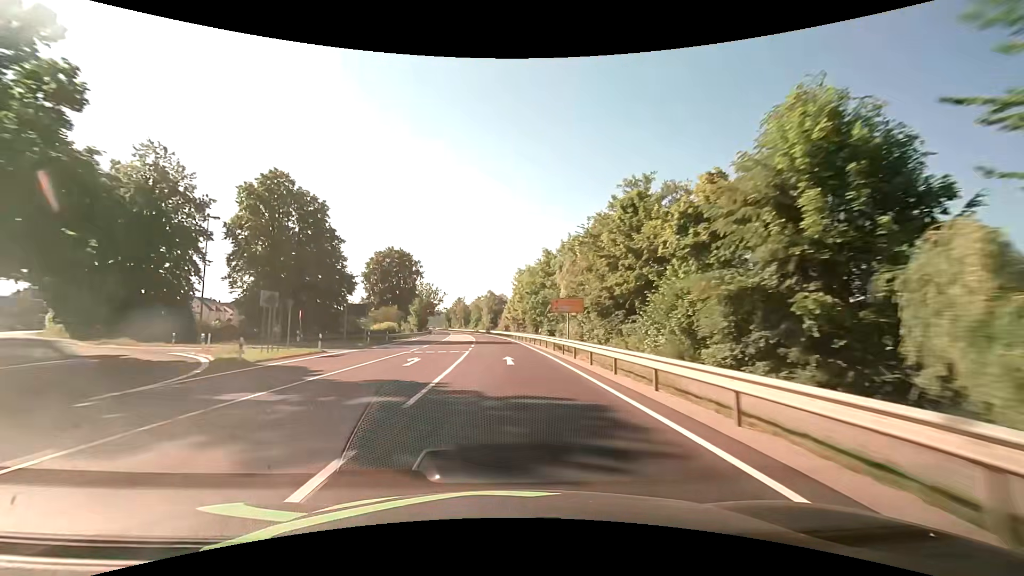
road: primary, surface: asphalt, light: Day
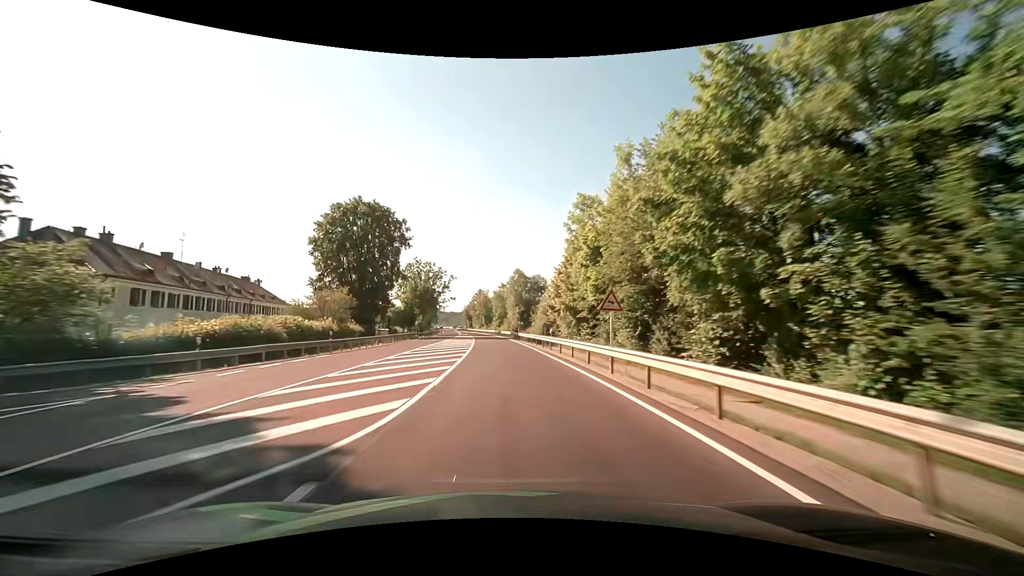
(-1.4, +47.4) m; -3°
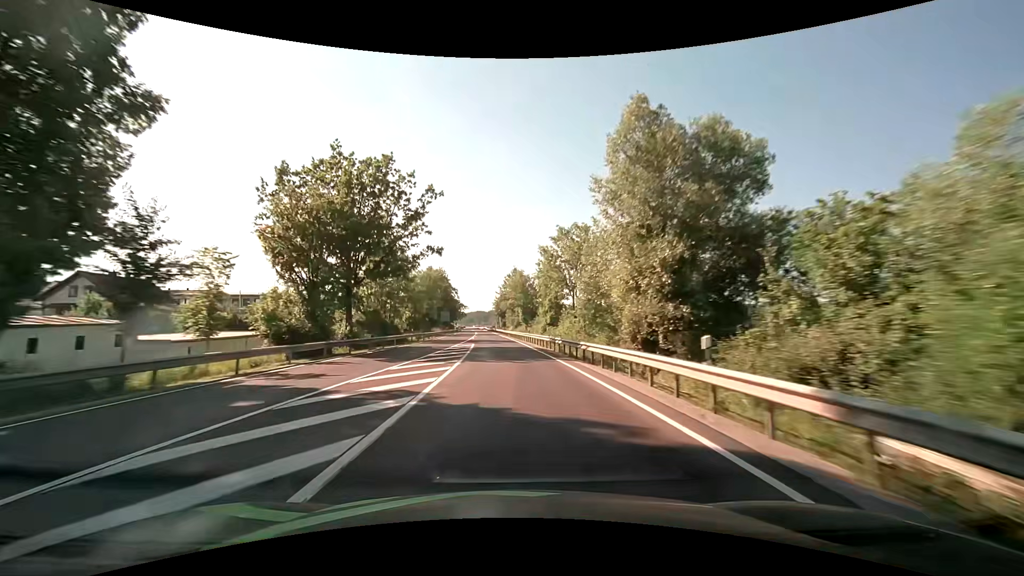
(-2.7, +63.1) m; -5°
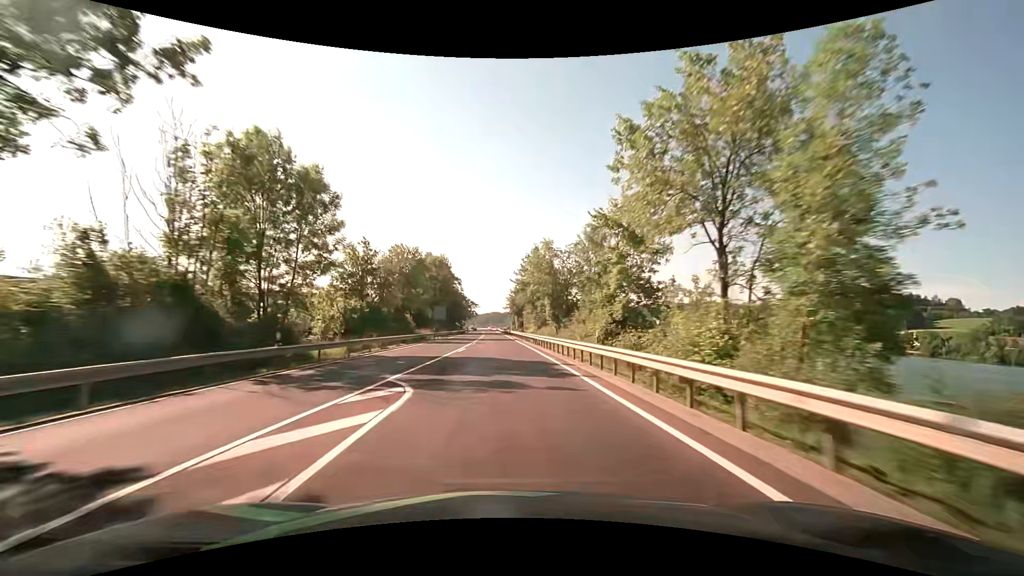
(-0.6, +31.6) m; -2°
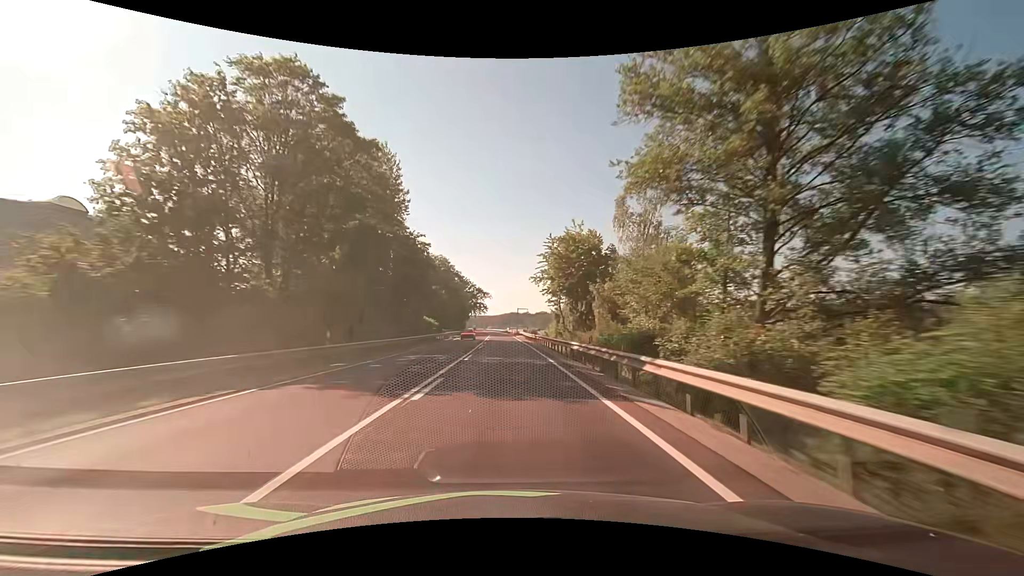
(-1.6, +79.0) m; -2°
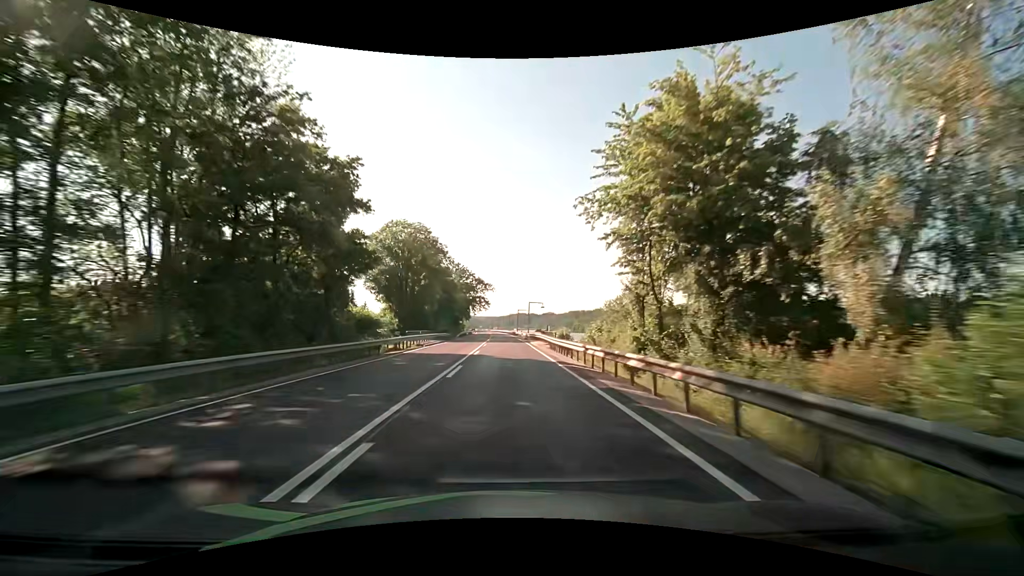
(0.0, +31.6) m; 0°
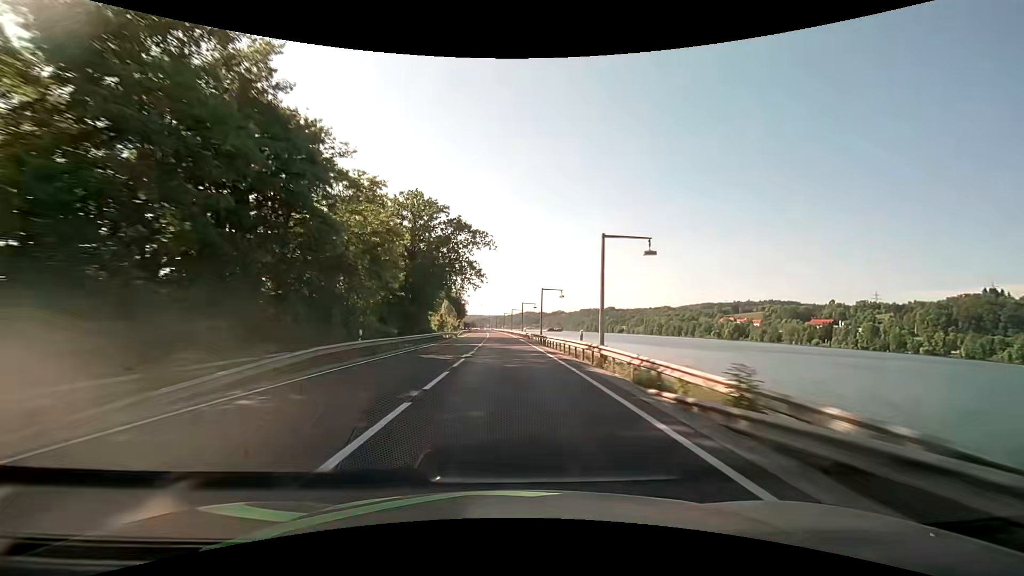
(-0.5, +63.2) m; -1°
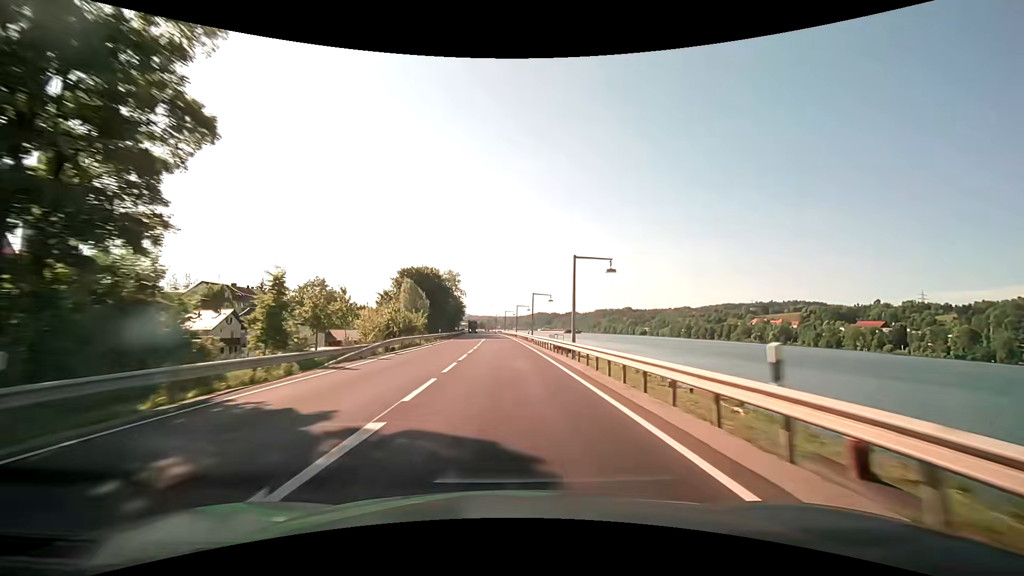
(-0.8, +63.1) m; -1°
(0, +10) (0, +20) (0, +30) (0, +40) (-1, +50) (-1, +60) (-1, +70) (-2, +80) (-2, +90) (-3, +100) m
